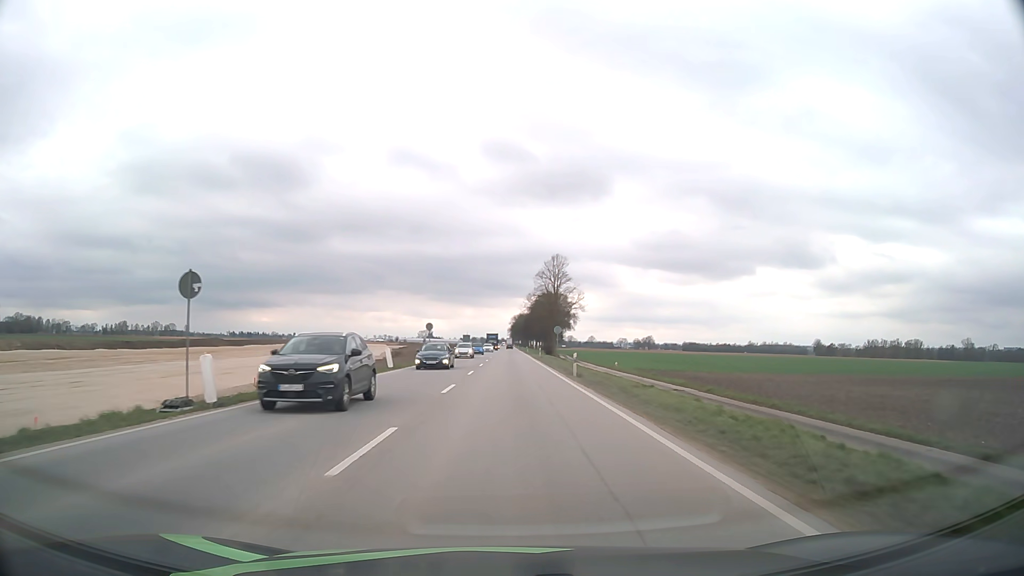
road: unclassified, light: Day
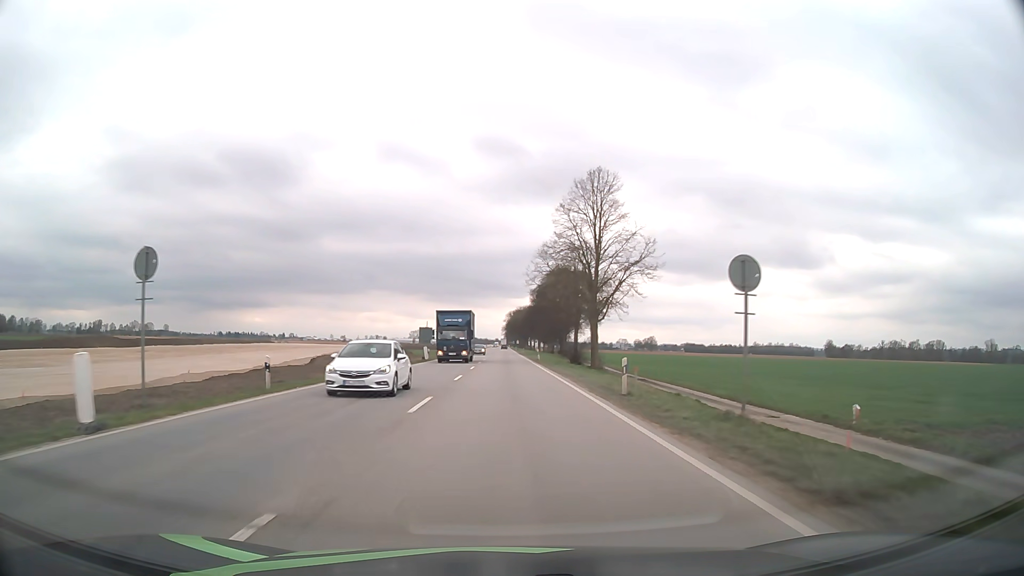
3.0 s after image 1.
(+0.4, +53.7) m; +1°
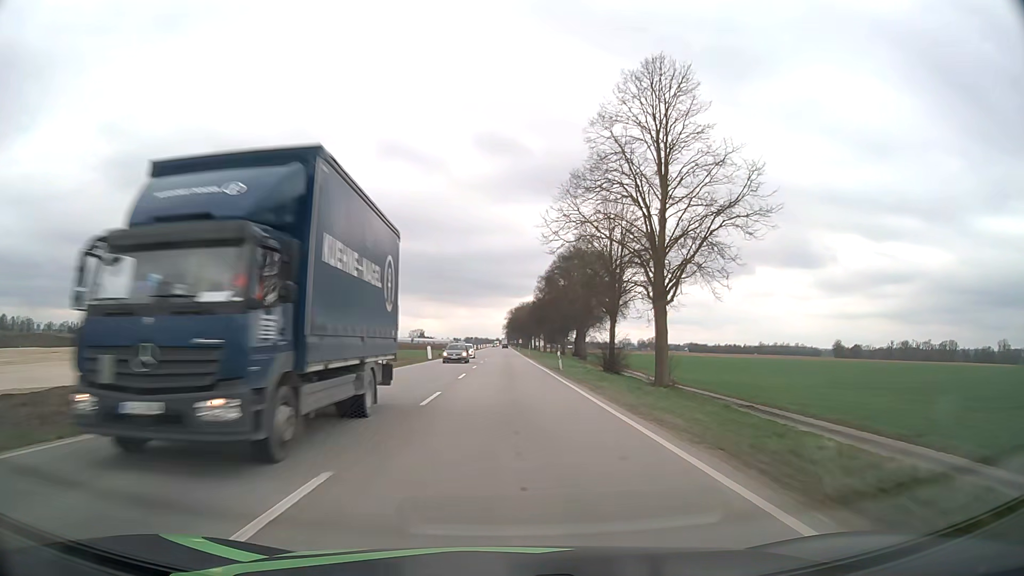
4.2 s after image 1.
(0.0, +22.4) m; 0°
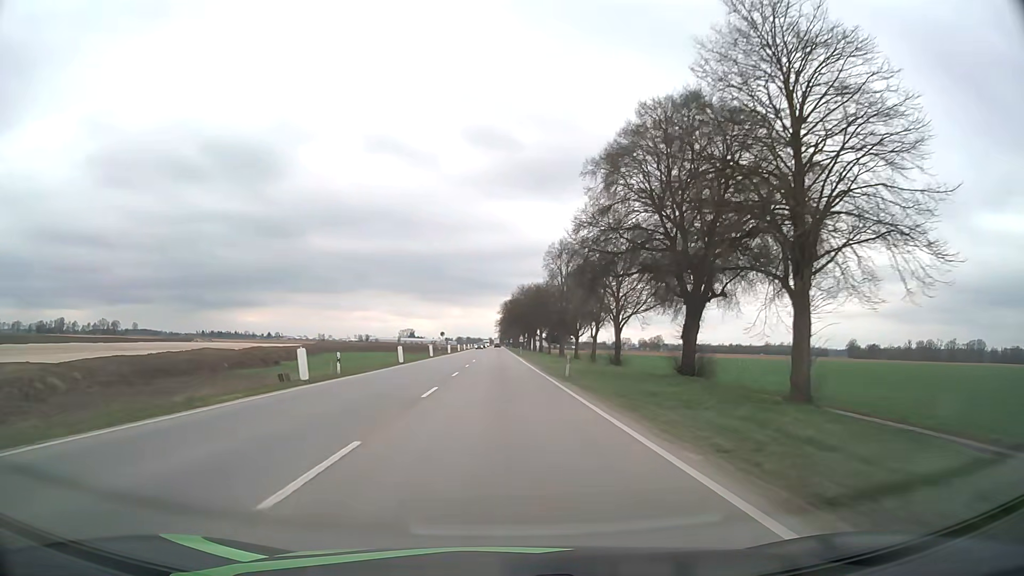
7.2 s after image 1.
(+0.2, +57.6) m; +1°
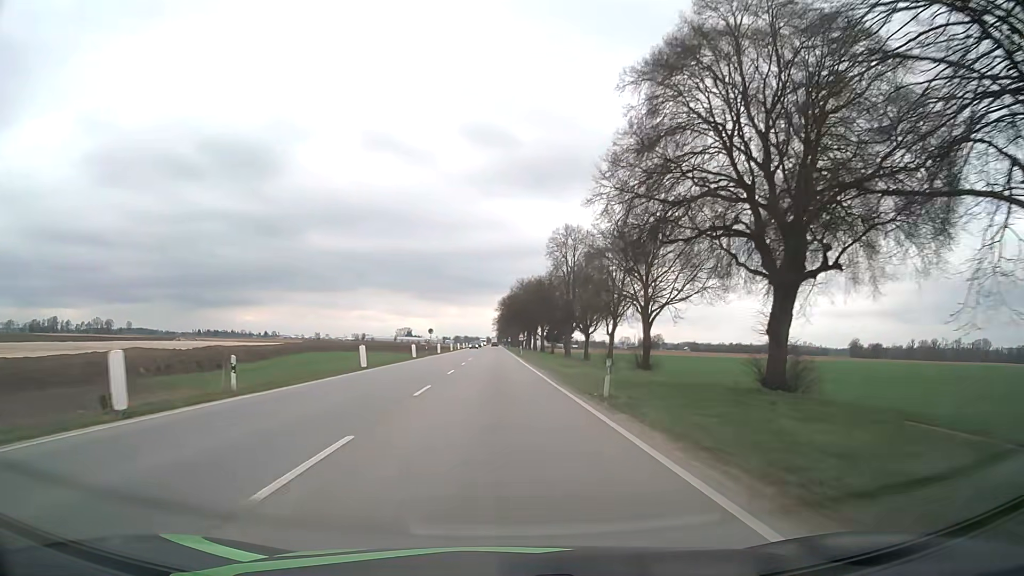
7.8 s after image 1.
(0.0, +11.8) m; 0°
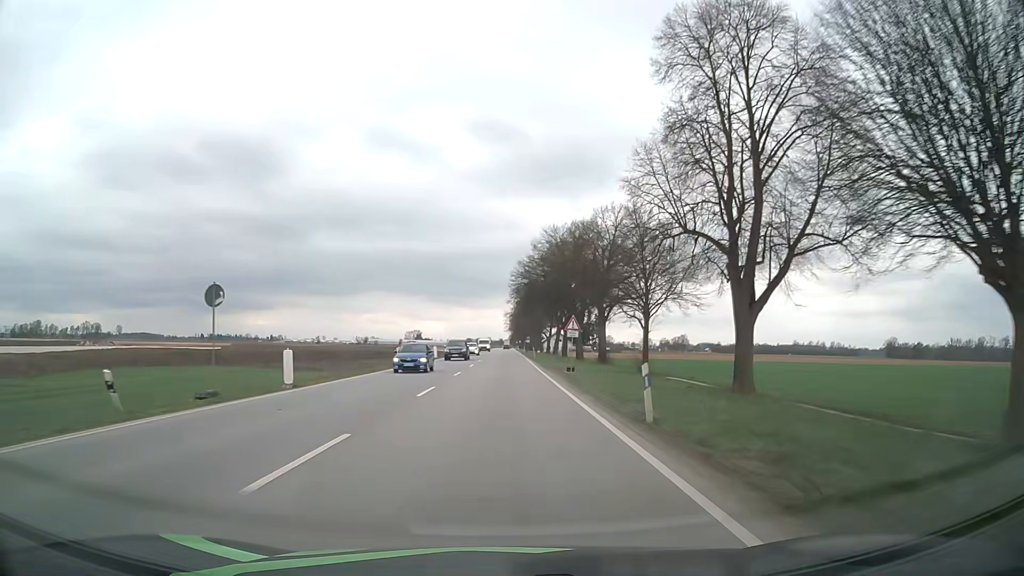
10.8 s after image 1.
(-0.5, +59.8) m; -1°
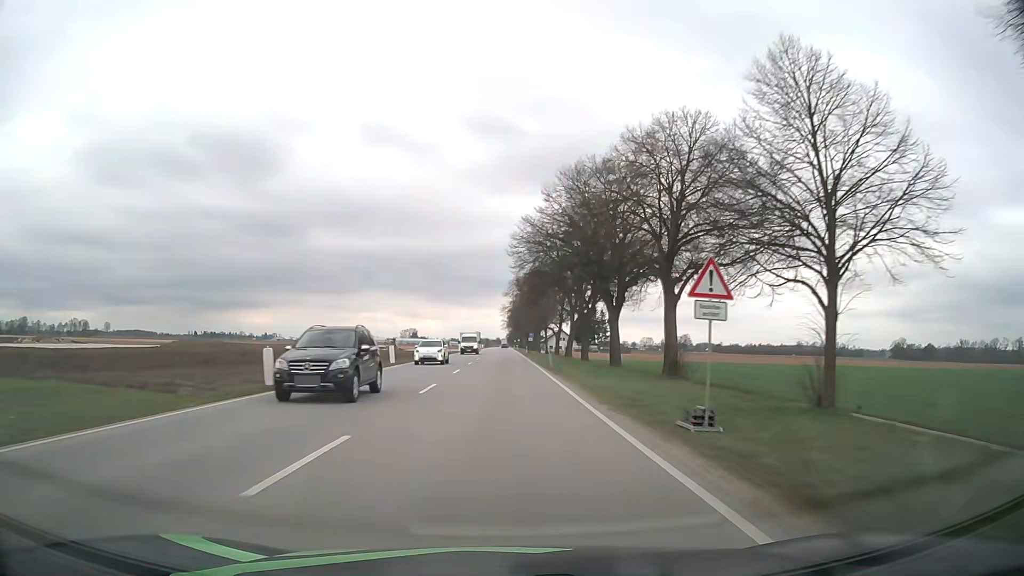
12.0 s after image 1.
(0.0, +24.0) m; 0°
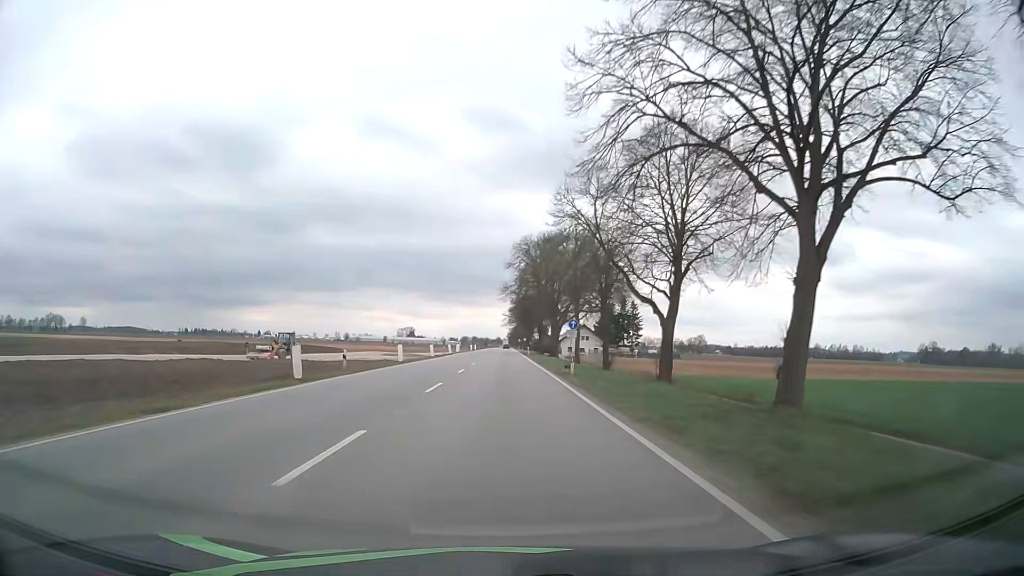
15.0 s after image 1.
(0.0, +59.5) m; 0°
(0, +10) (0, +20) (0, +30) (0, +40) (0, +50) (0, +60) (0, +70) (0, +80) (0, +90) (0, +100) m
